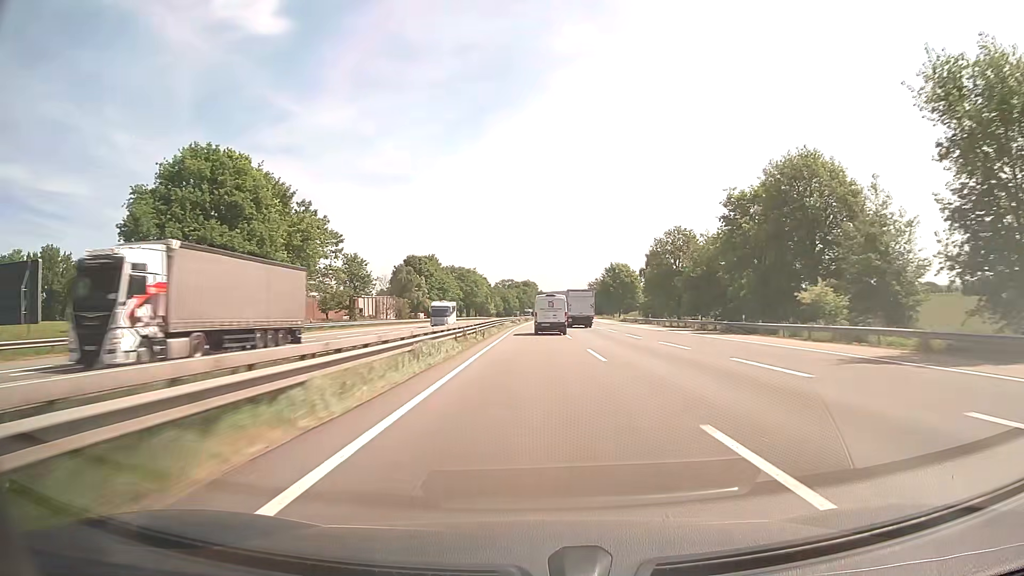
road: motorway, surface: asphalt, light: Day
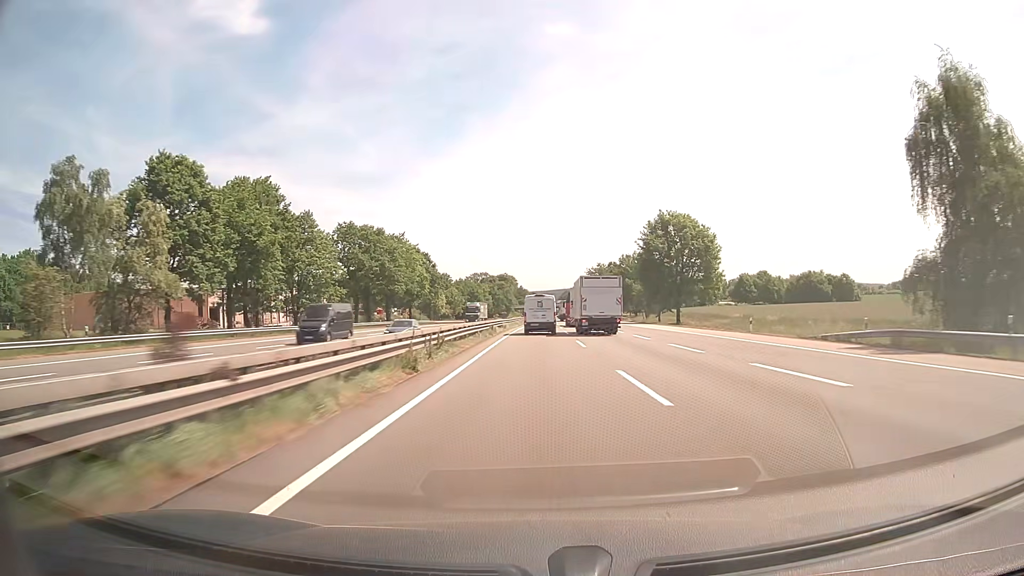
(+1.2, +97.9) m; +1°
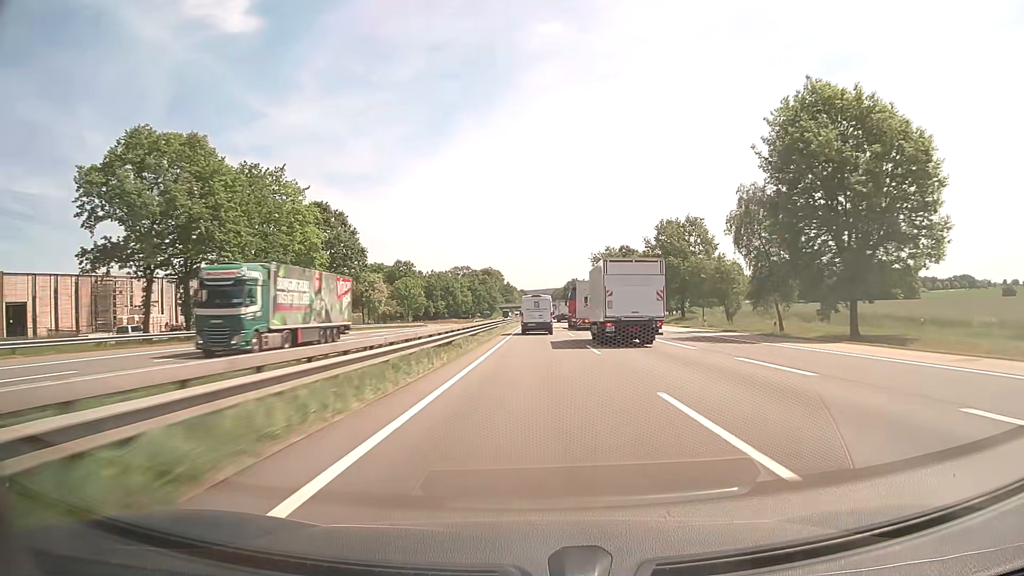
(+0.6, +57.8) m; +1°
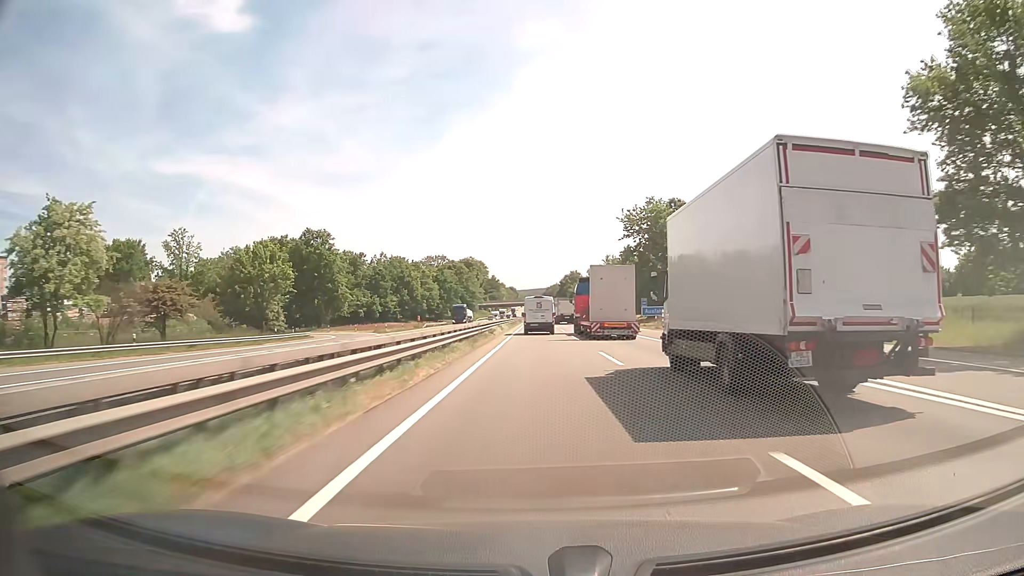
(+0.5, +76.1) m; +1°
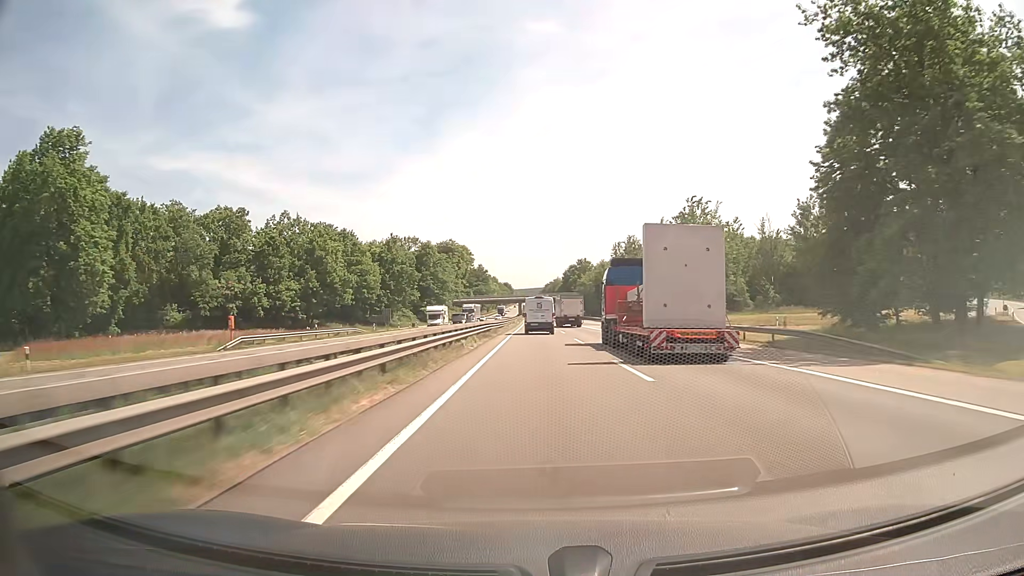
(+0.2, +75.6) m; 0°
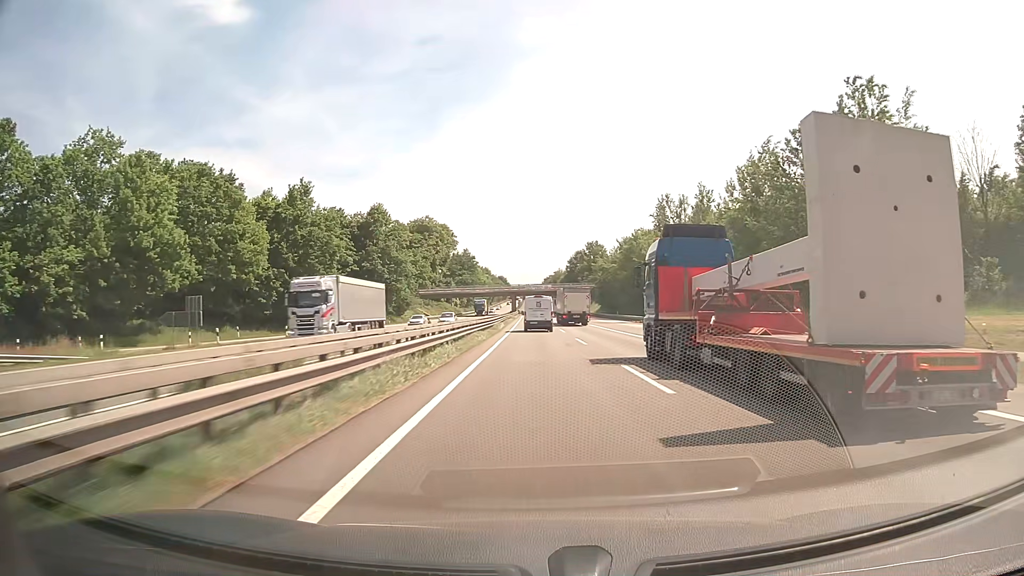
(+0.1, +56.5) m; 0°
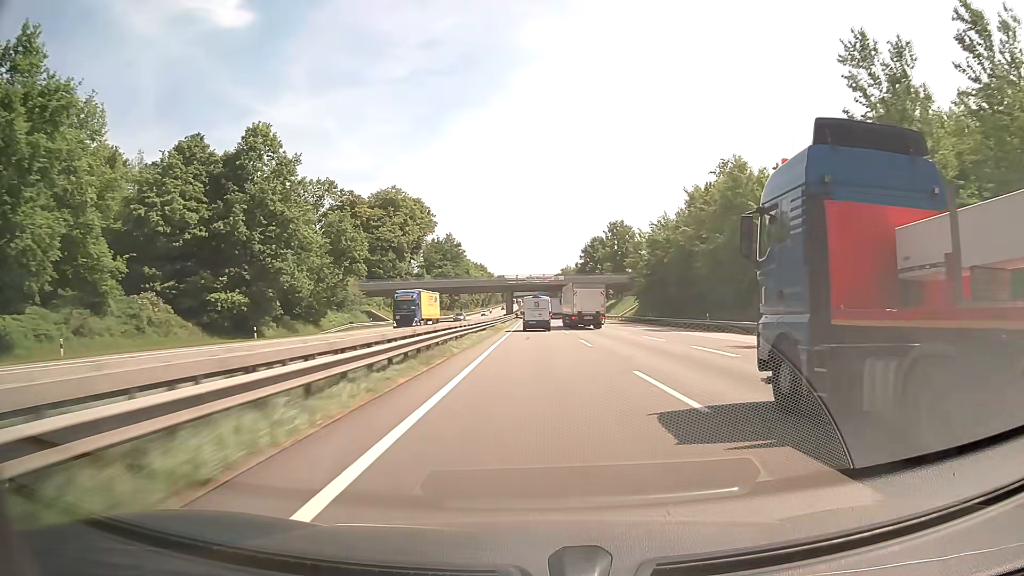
(0.0, +56.6) m; 0°
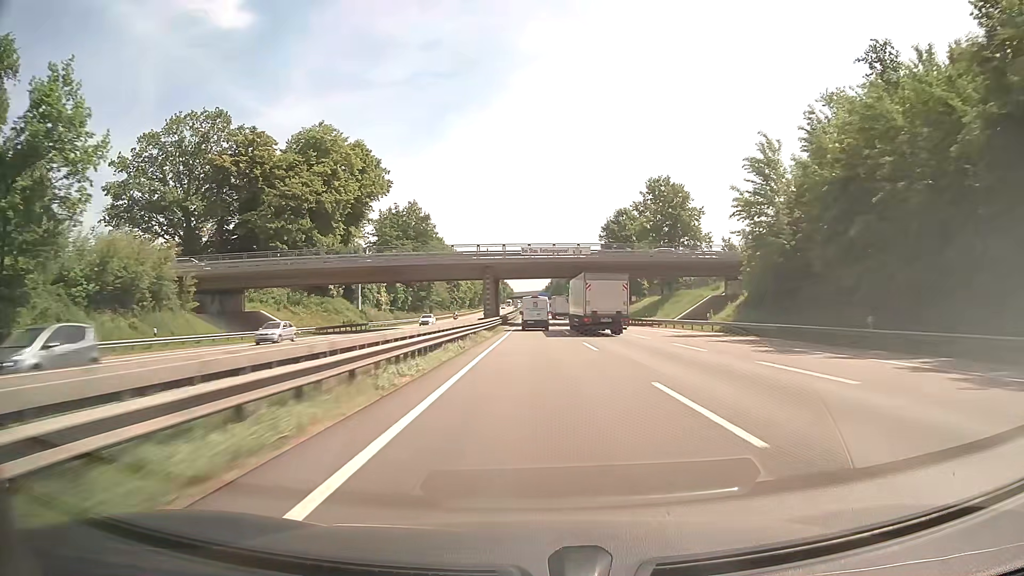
(+0.1, +56.5) m; 0°
(0, +10) (0, +20) (0, +30) (0, +40) (0, +50) (0, +60) (0, +70) (0, +80) (0, +90) (0, +100) m
